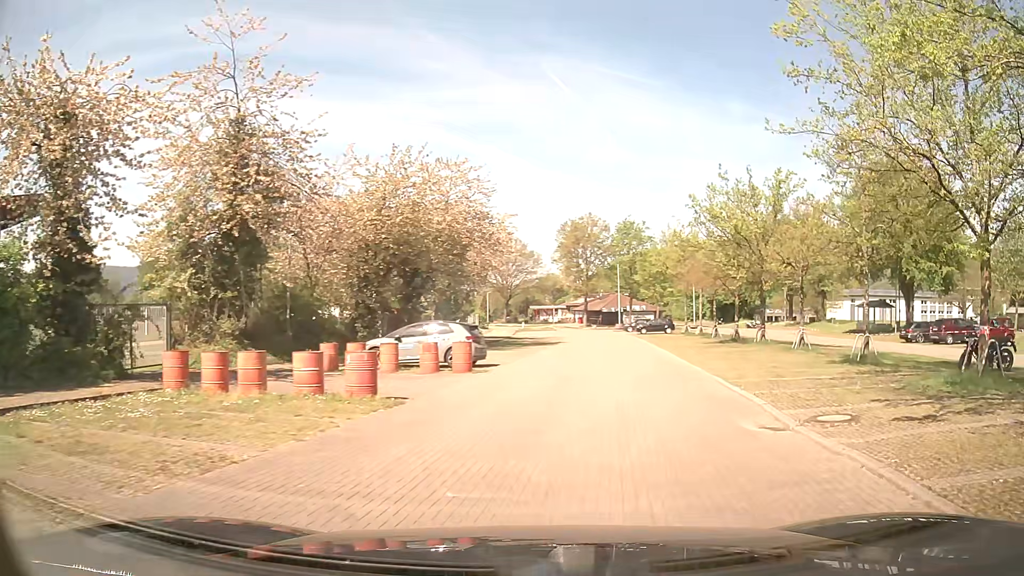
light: Day
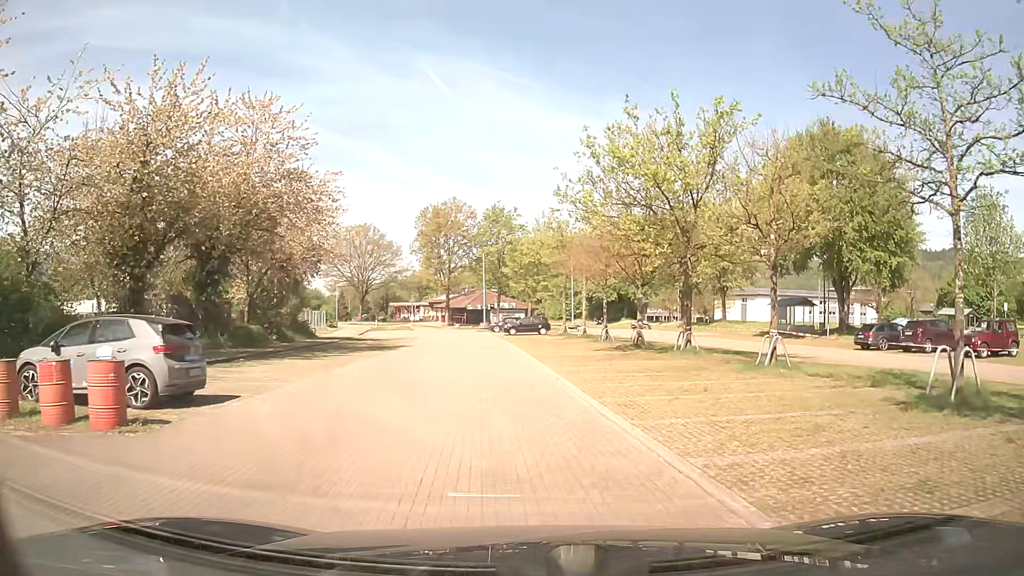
(+1.6, +11.5) m; +10°
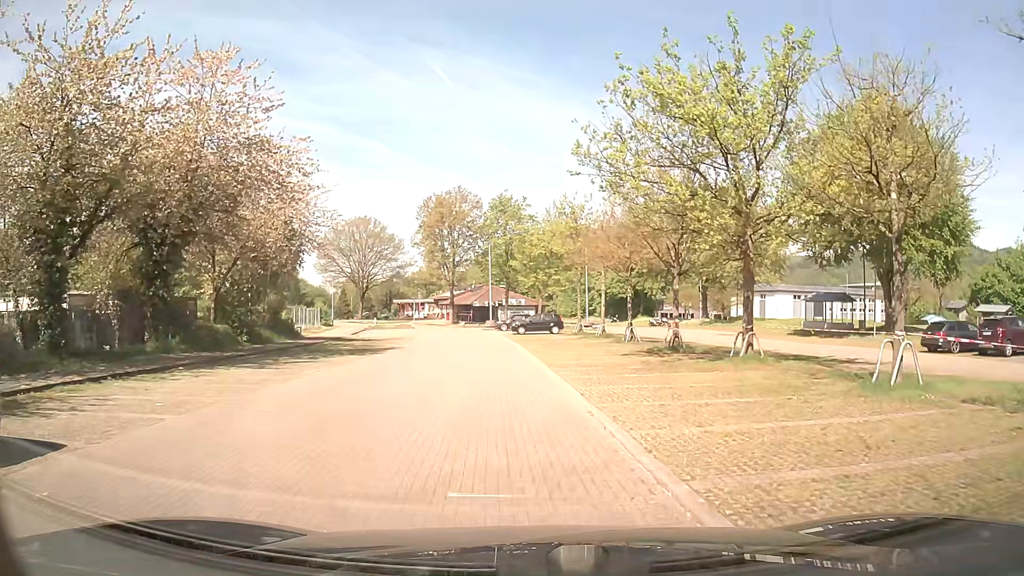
(-0.1, +5.8) m; -2°
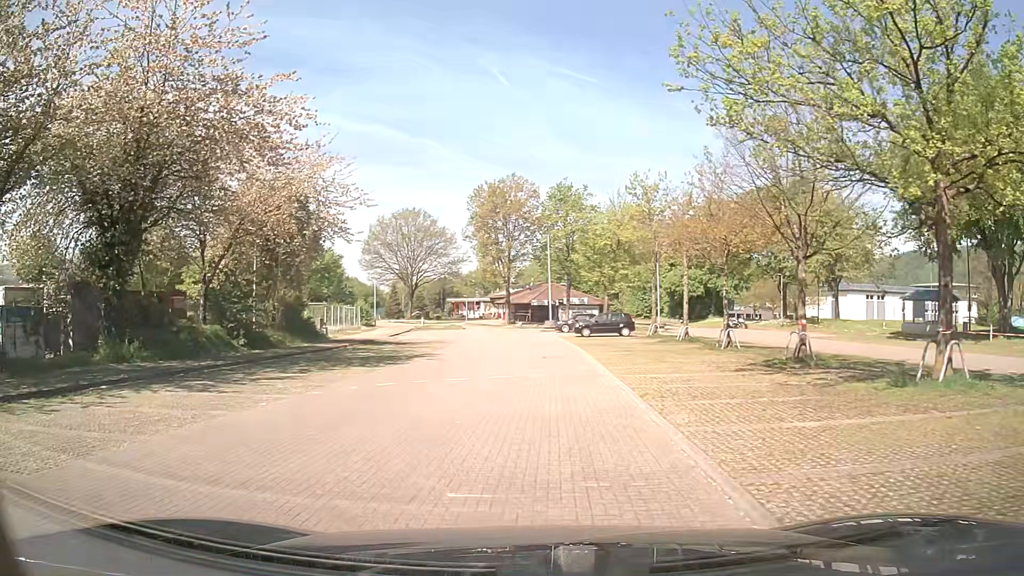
(-0.2, +7.3) m; -6°
